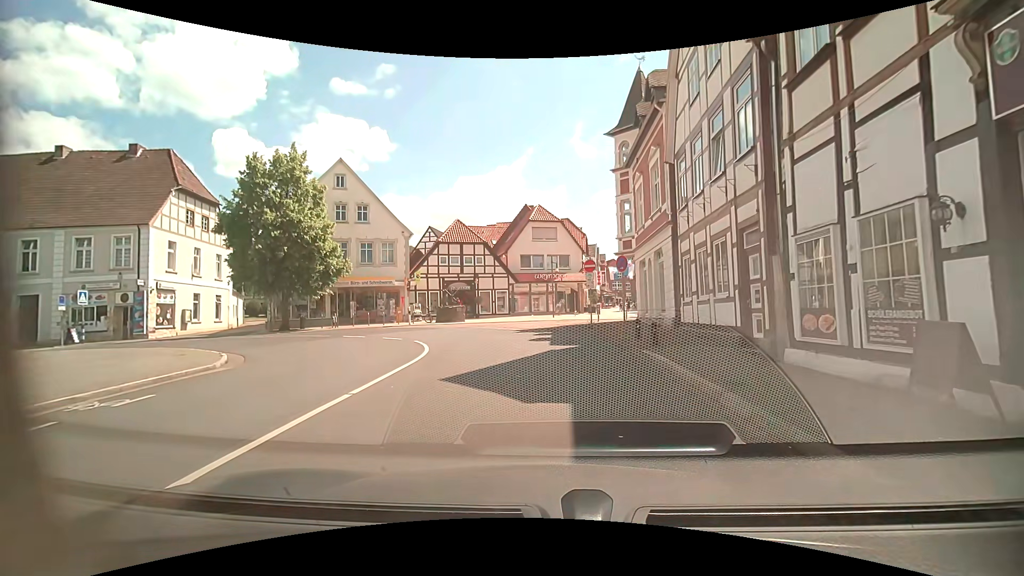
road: residential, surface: asphalt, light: Day
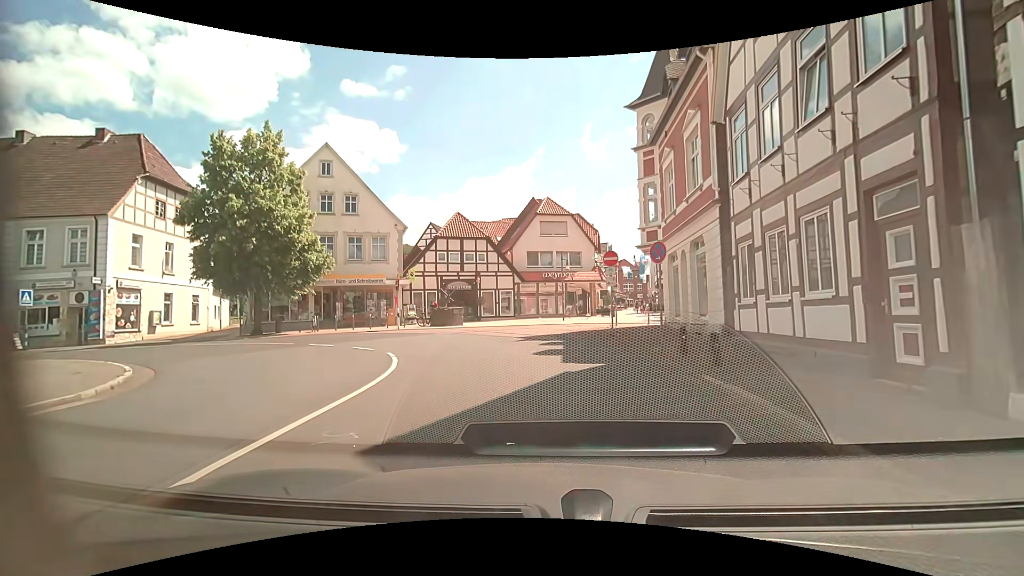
(-0.1, +4.3) m; -1°
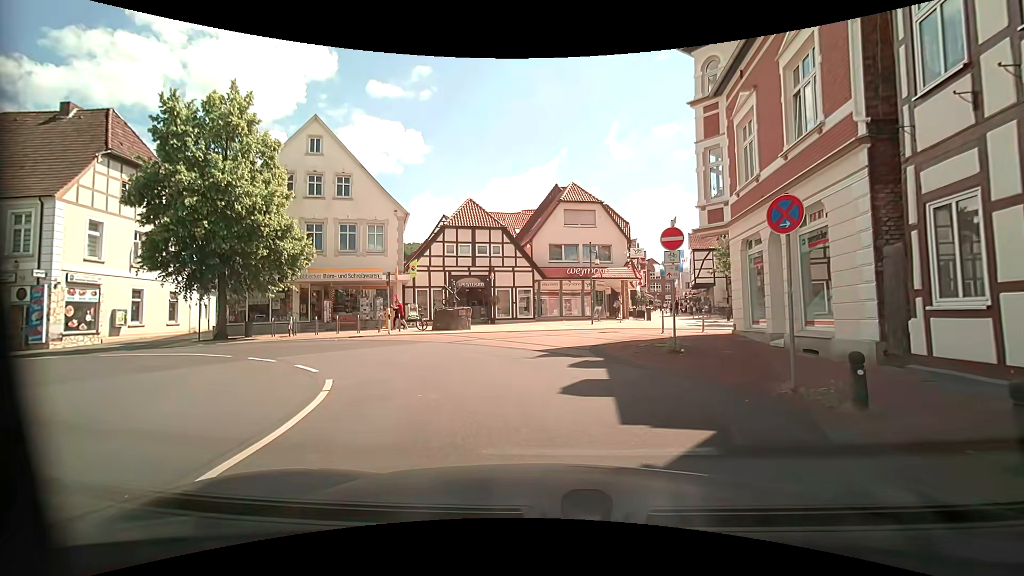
(-0.1, +5.6) m; -4°
